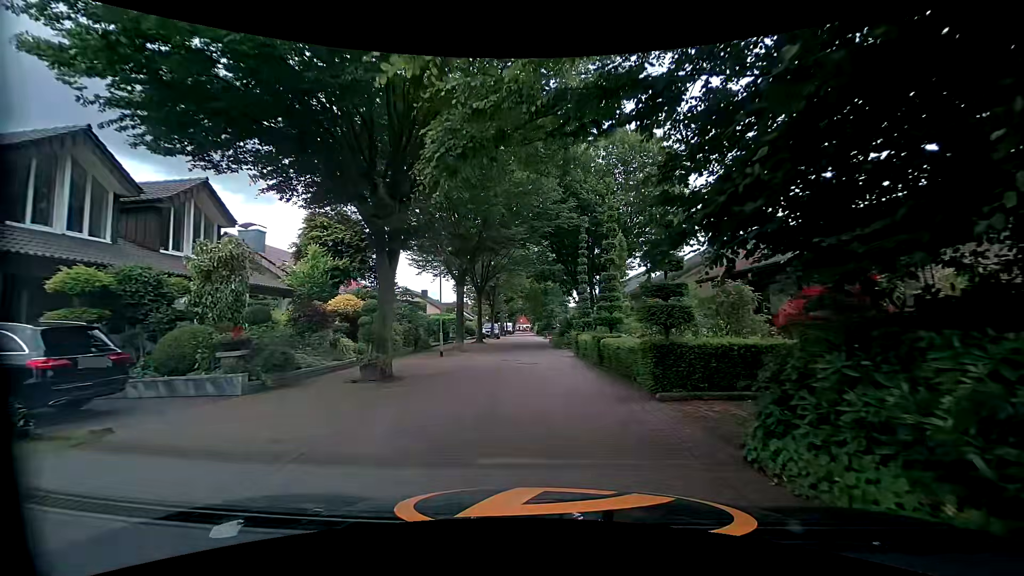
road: residential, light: Day
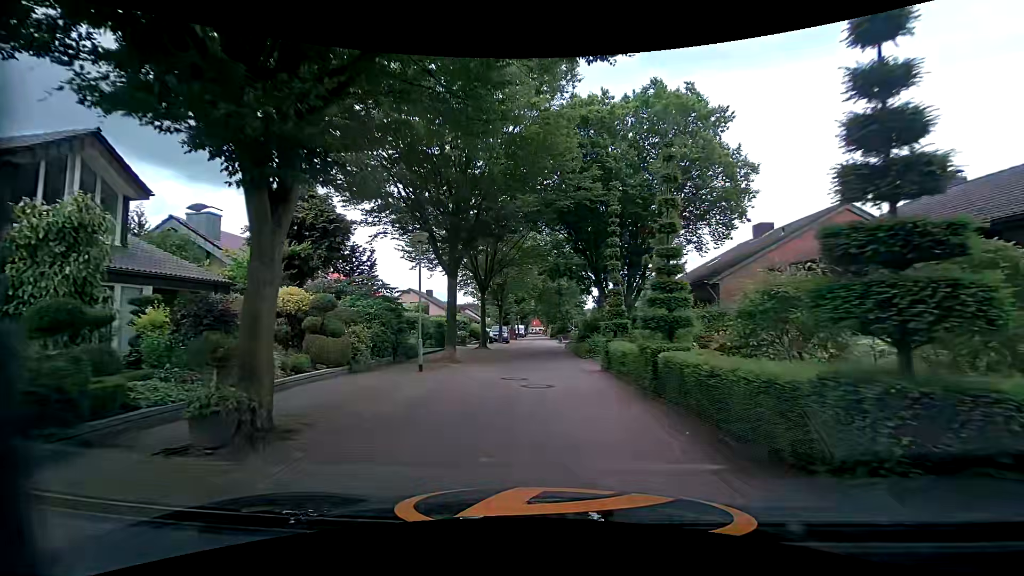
(0.0, +5.6) m; 0°
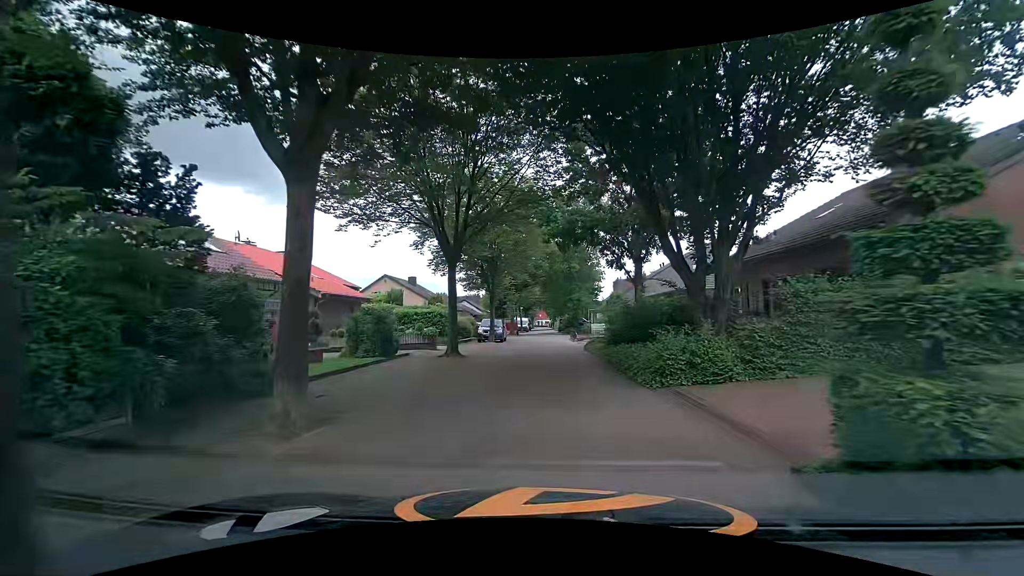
(-0.3, +12.5) m; +1°
